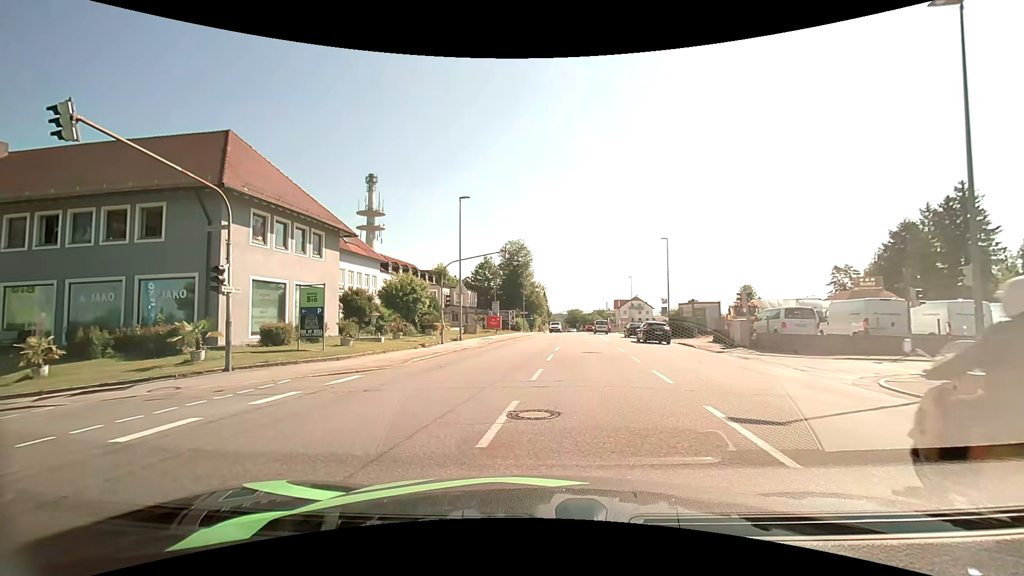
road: tertiary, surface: asphalt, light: Day
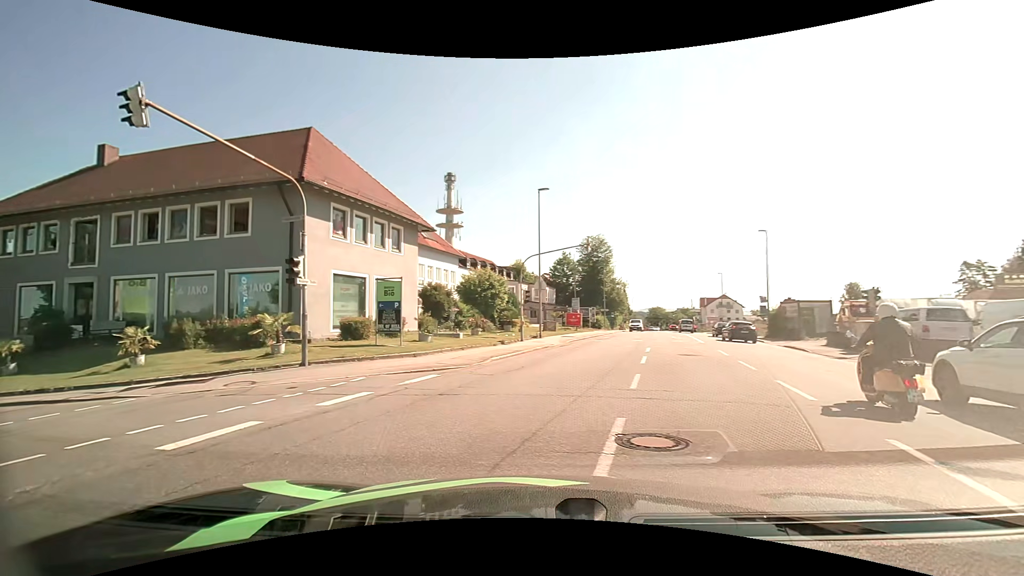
(-0.1, +1.7) m; -8°
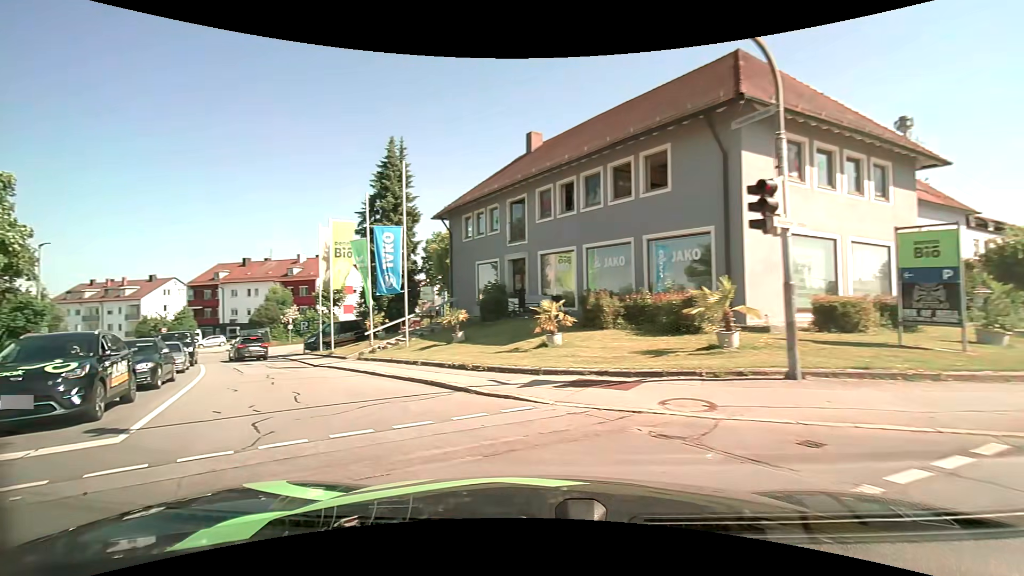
(-2.7, +6.5) m; -44°
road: residential
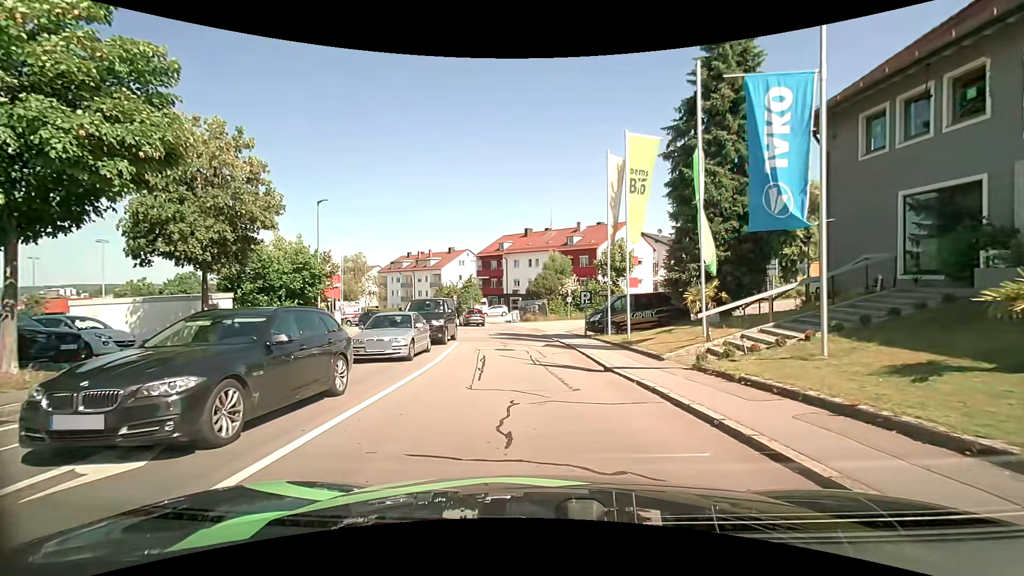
(-4.4, +11.1) m; -31°
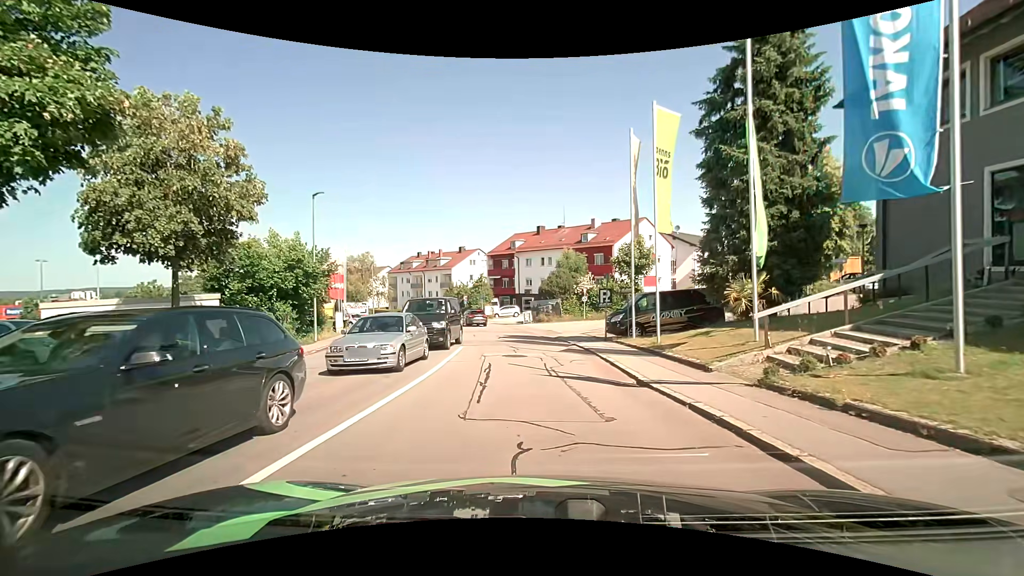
(0.0, +2.5) m; -1°
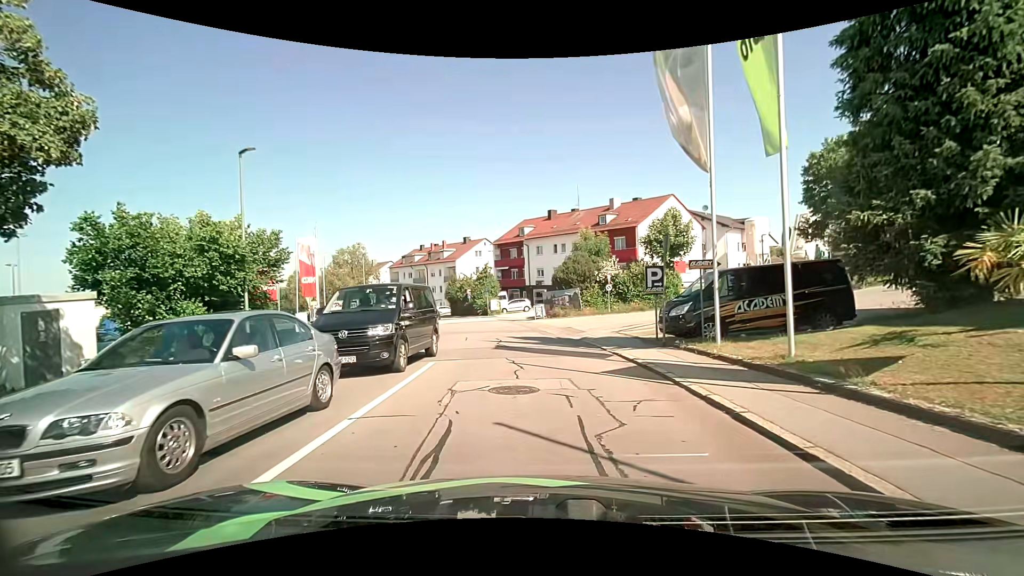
(-0.1, +7.7) m; 0°
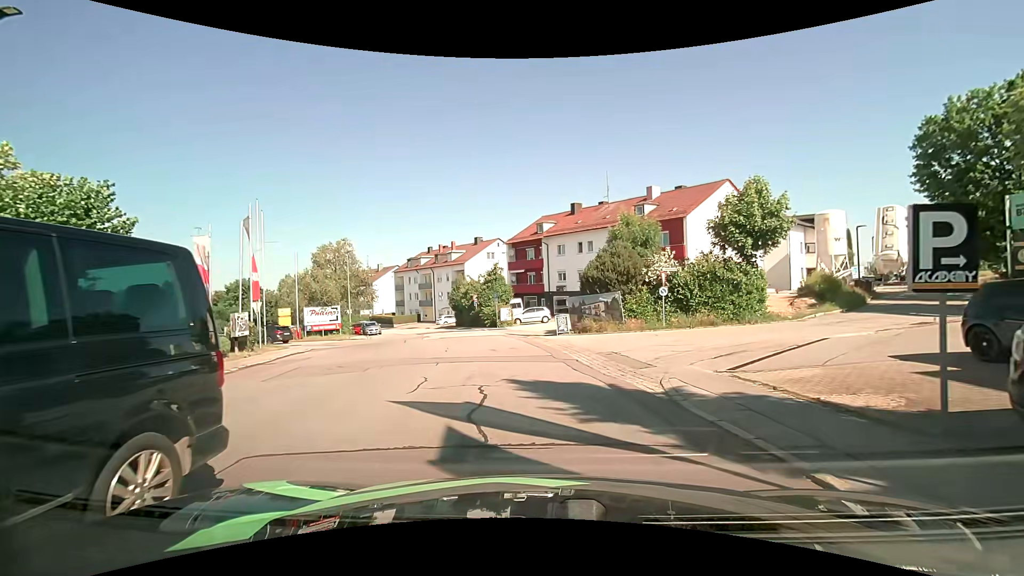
(-0.4, +10.4) m; -4°
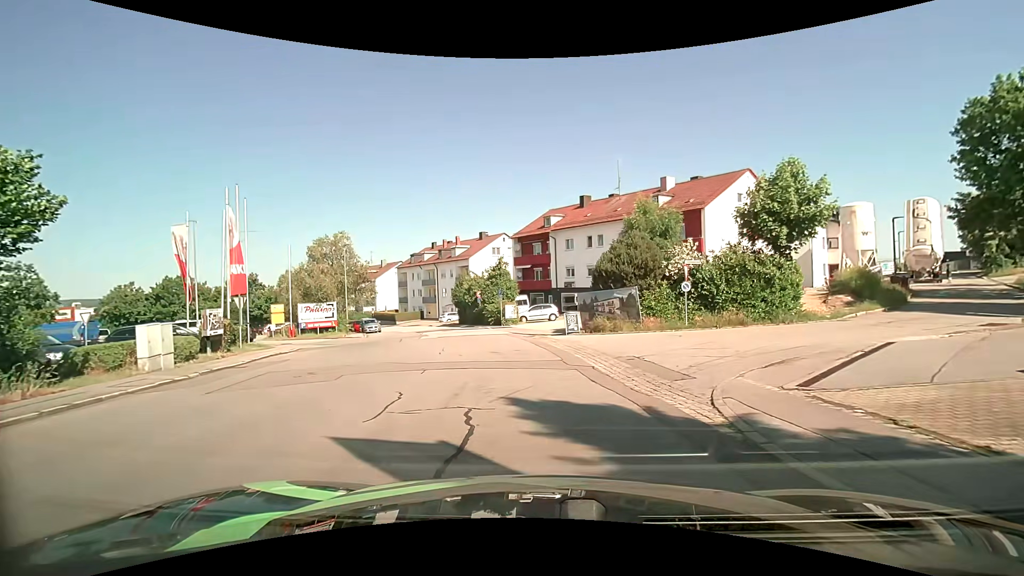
(0.0, +2.5) m; 0°
(0, +10) (-2, +20) (-5, +29) (-12, +35) (-22, +38) (-28, +45) (-33, +54) (-38, +63) (-45, +69) (-55, +72) m
